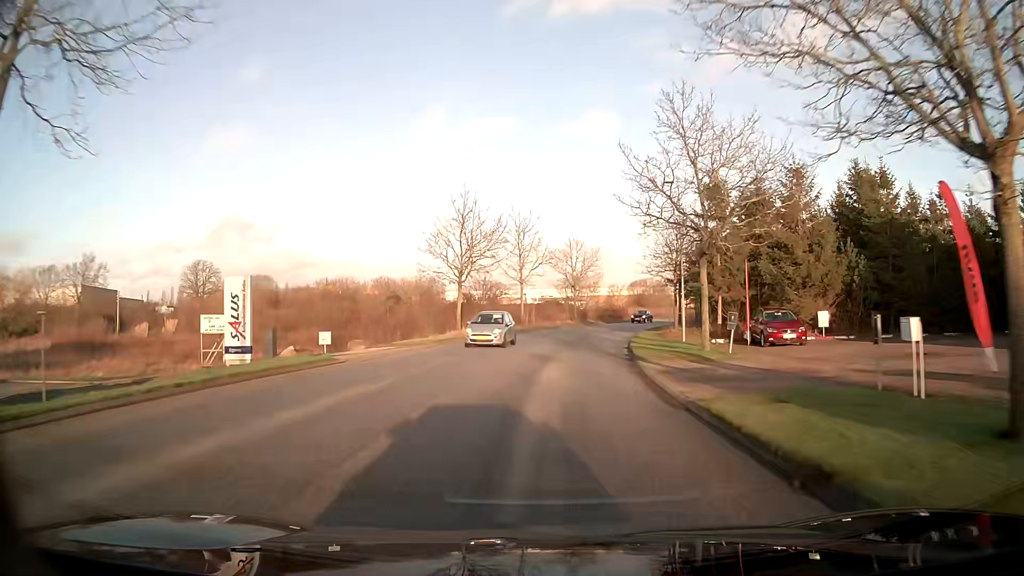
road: unclassified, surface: asphalt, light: Day
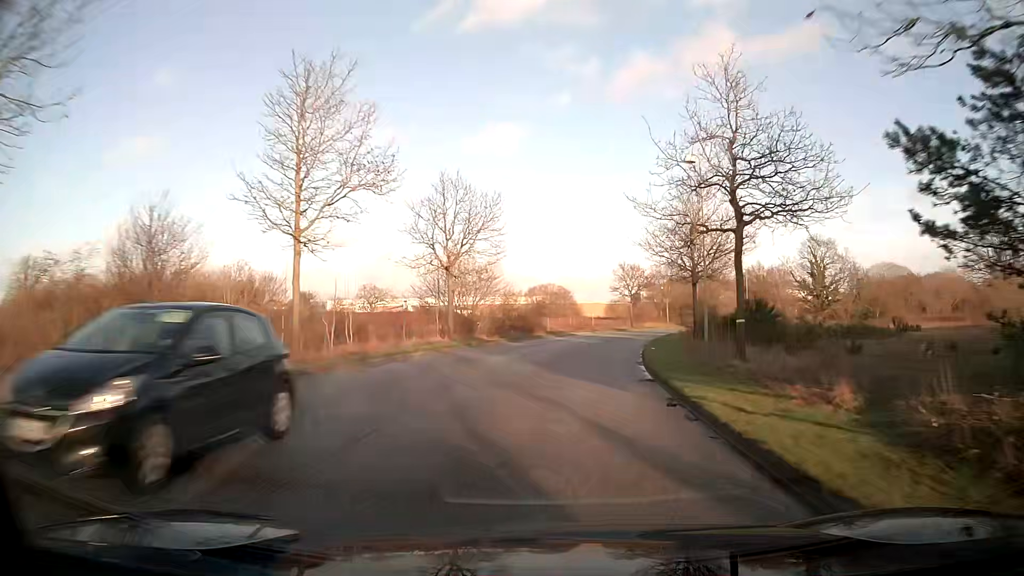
(+2.5, +33.8) m; +9°
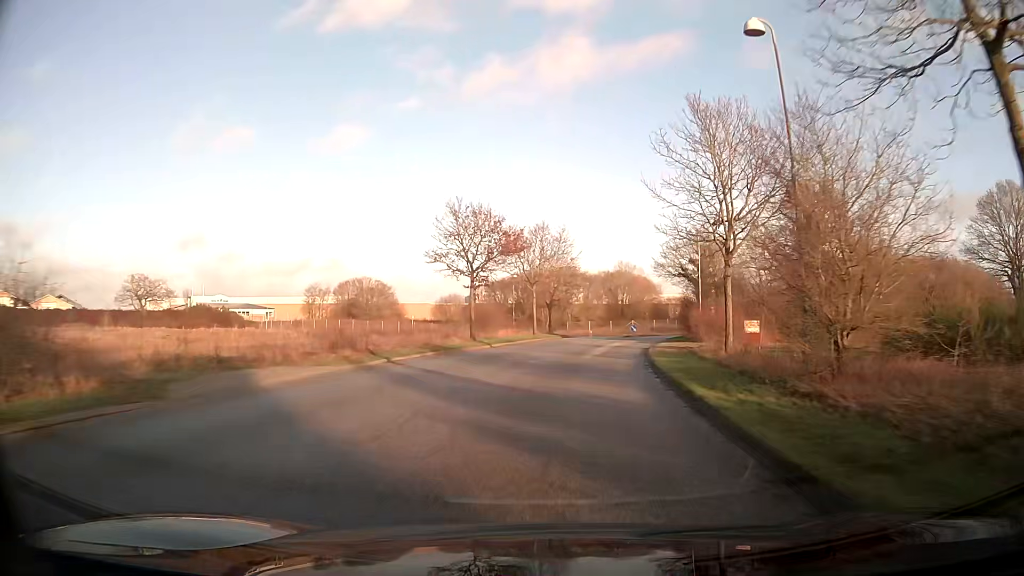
(+5.1, +42.7) m; +14°
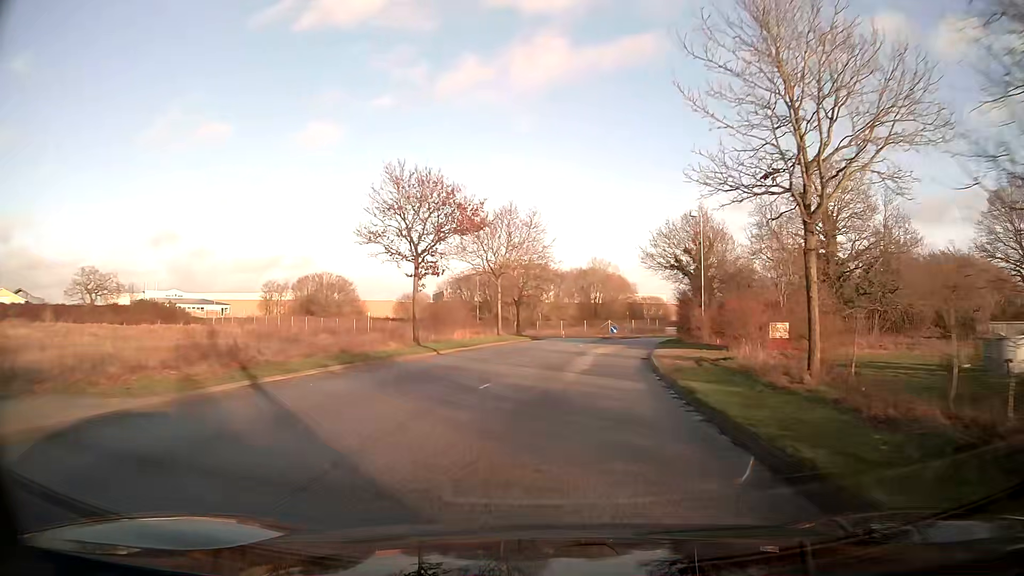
(+0.2, +8.5) m; +2°
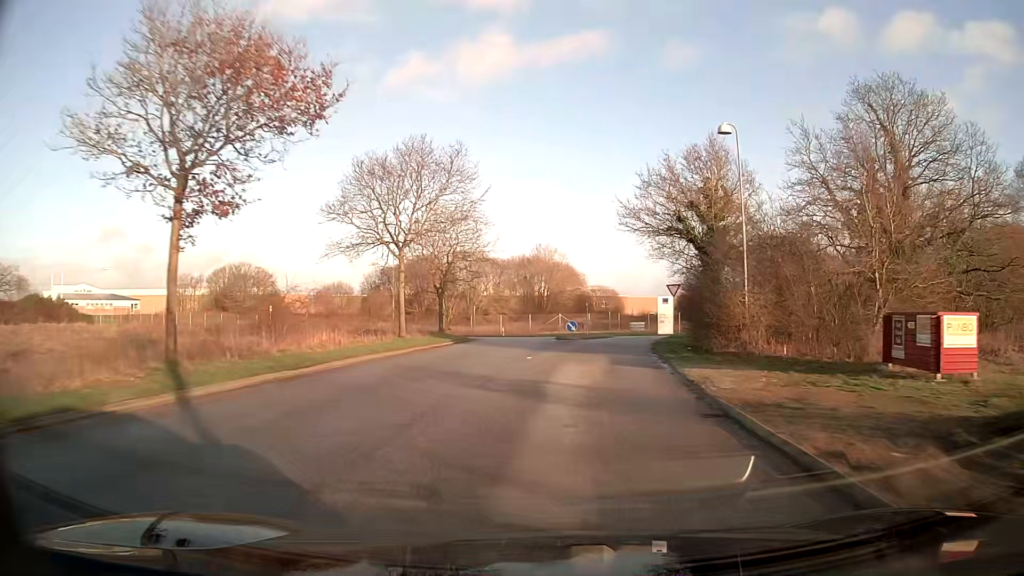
(+0.8, +16.0) m; +5°
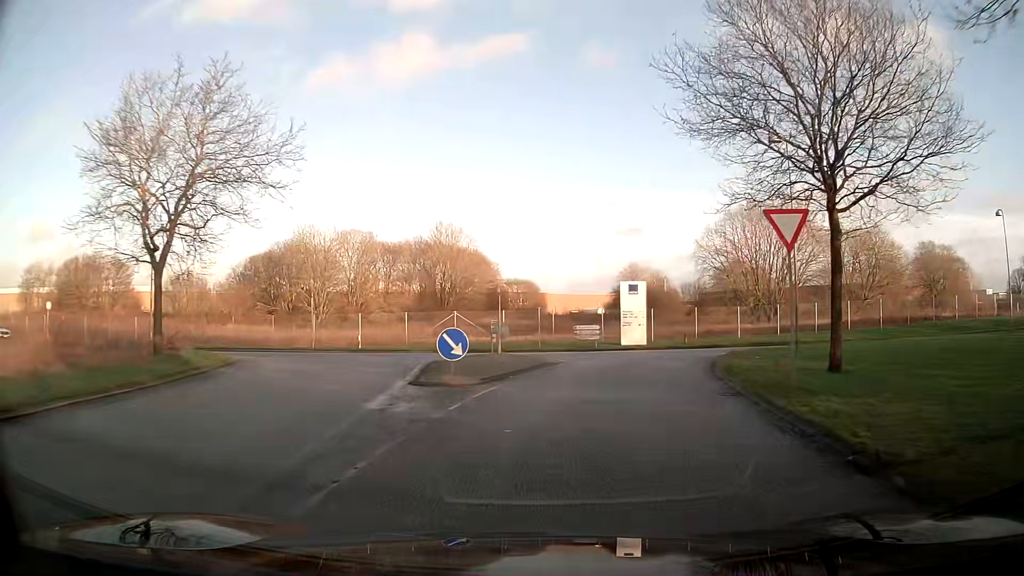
(+1.8, +26.9) m; +7°
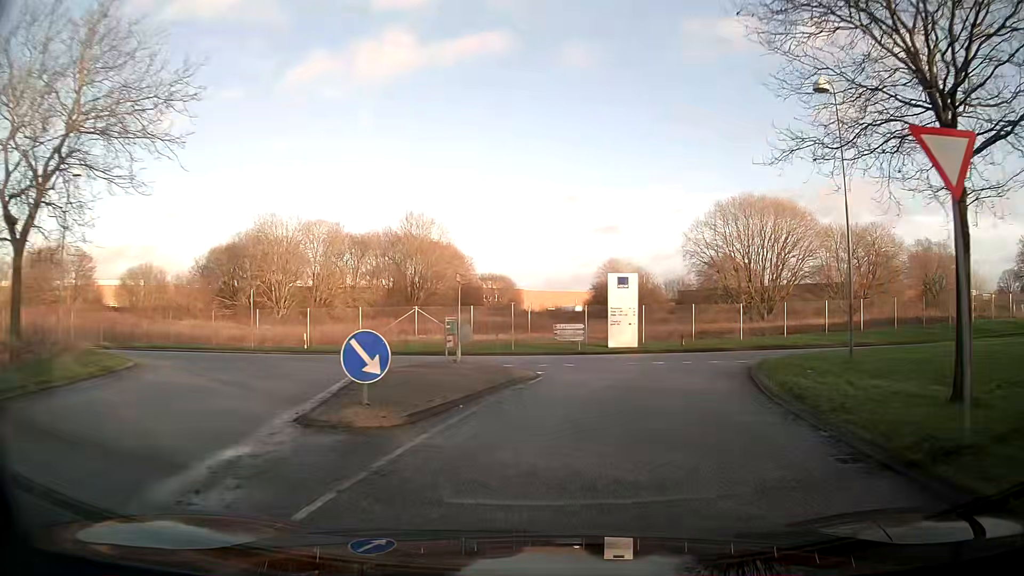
(+0.1, +5.4) m; +2°
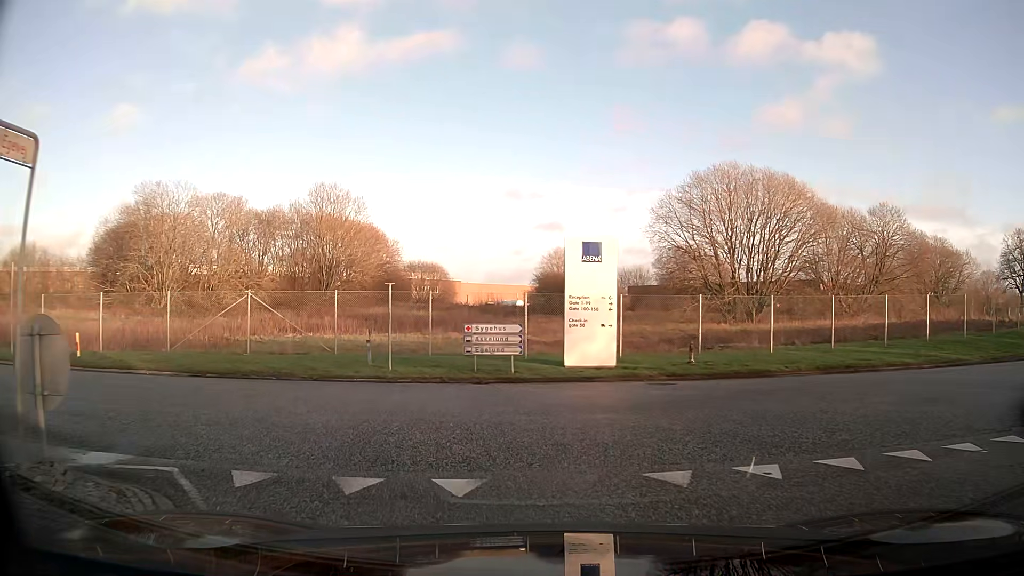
(+0.8, +13.9) m; +5°
(-3, +9) (-12, +13) (-22, +14) (-32, +14) (-42, +13) (-52, +13) (-62, +13) (-72, +14) (-82, +15) (-92, +17) m
